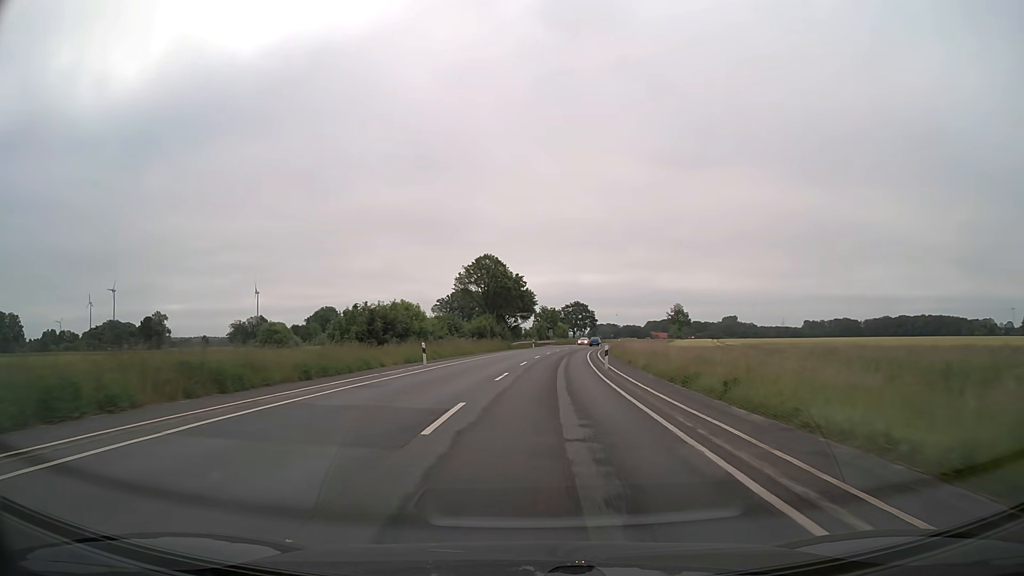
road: secondary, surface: asphalt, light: Day
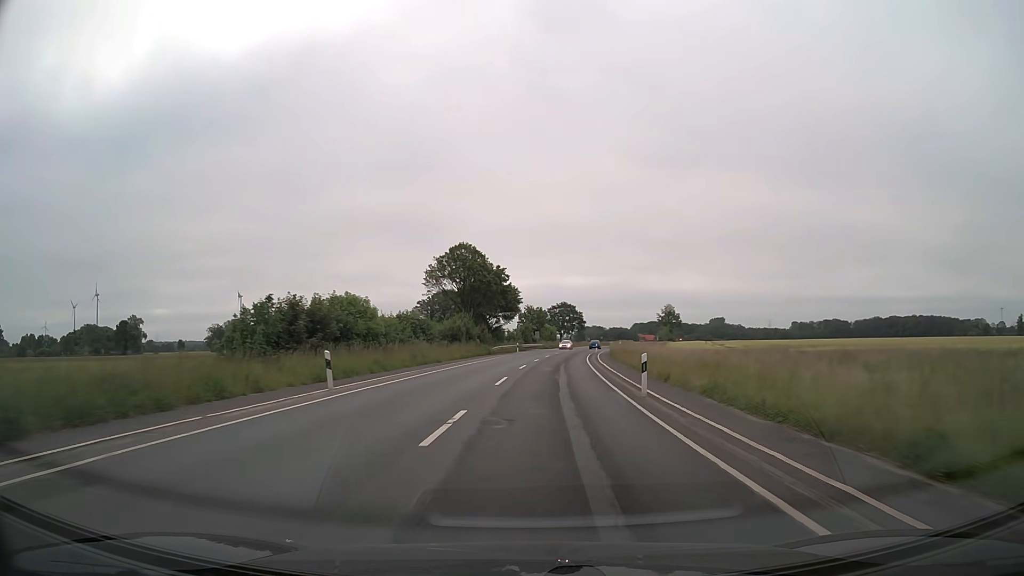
(+0.2, +12.7) m; +2°
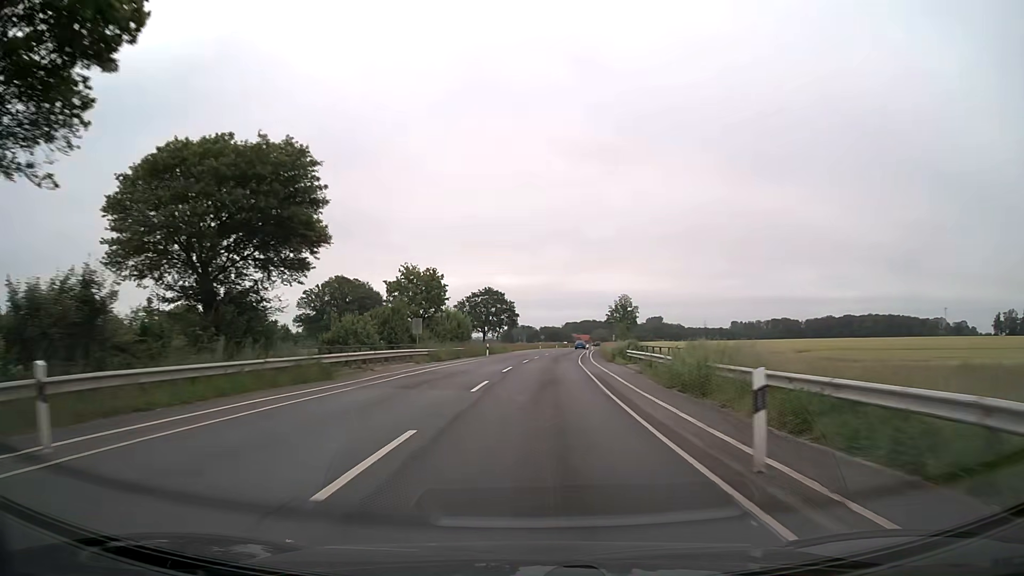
(+3.8, +63.2) m; +6°
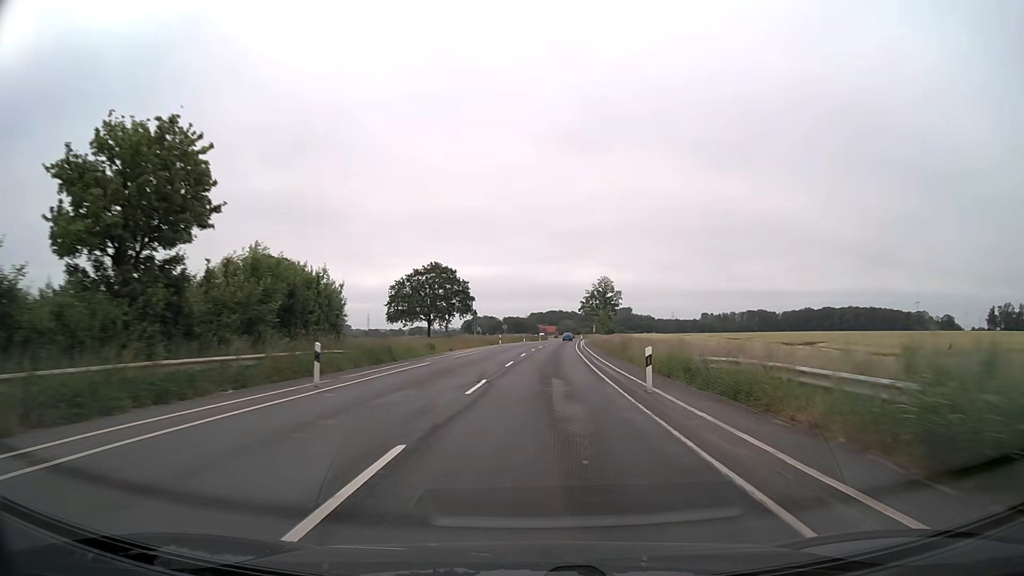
(+0.9, +38.0) m; +3°
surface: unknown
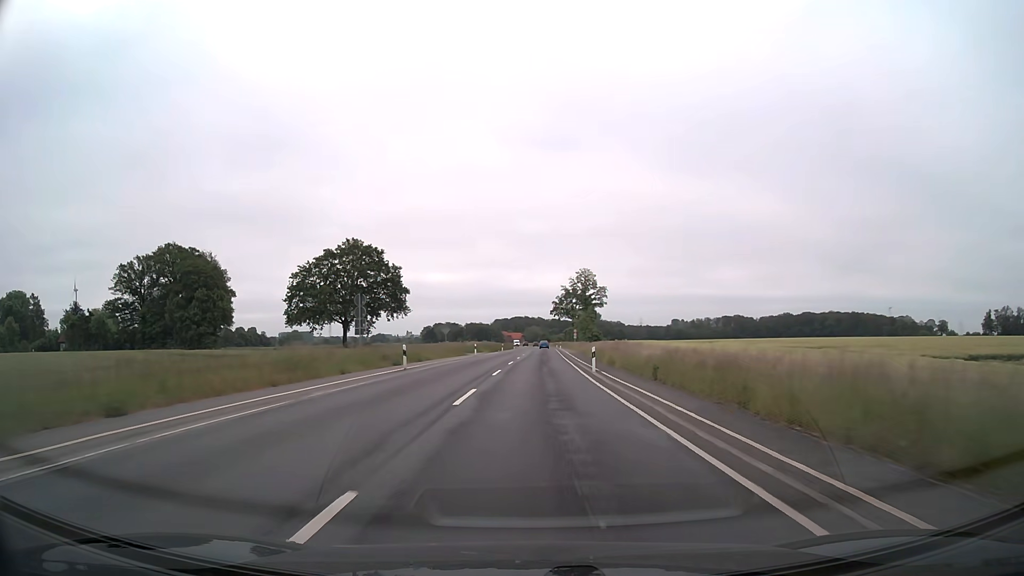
(+1.2, +38.1) m; +3°
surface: asphalt
(0, +10) (0, +20) (0, +30) (+1, +40) (+1, +50) (+1, +60) (+1, +70) (+2, +80) (+2, +90) (+2, +100) m
